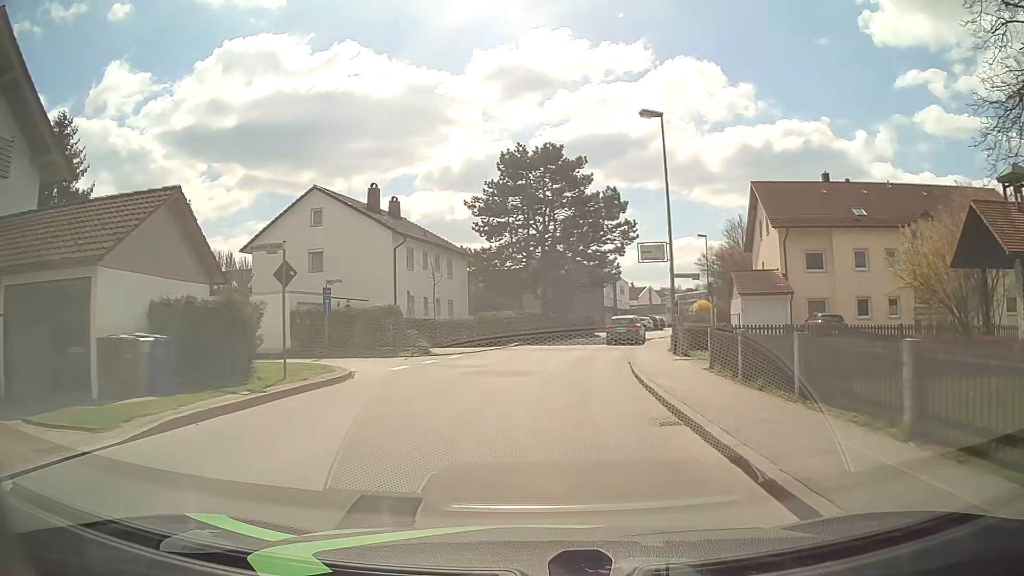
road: unclassified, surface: asphalt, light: Day
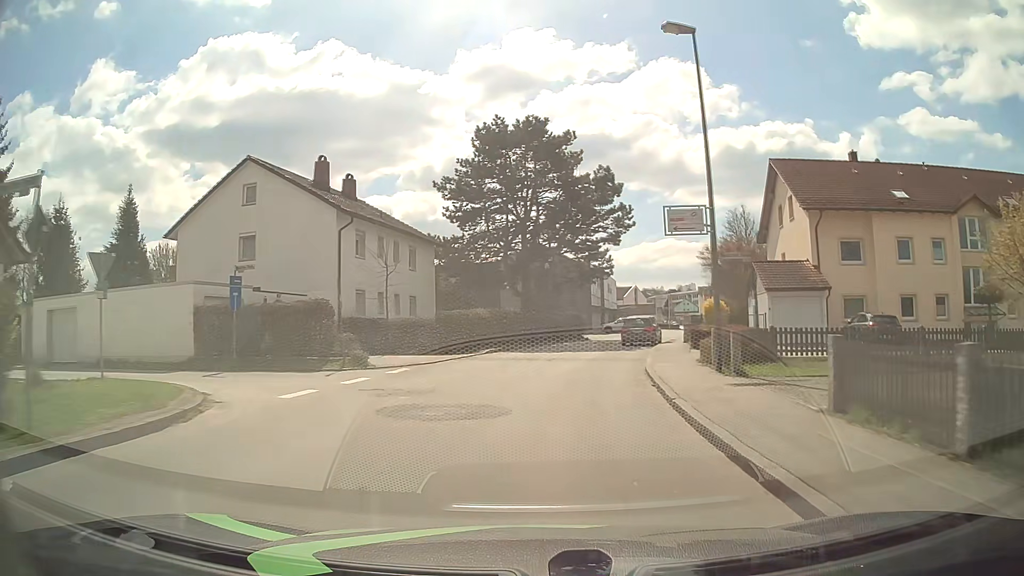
(+0.1, +7.3) m; +1°
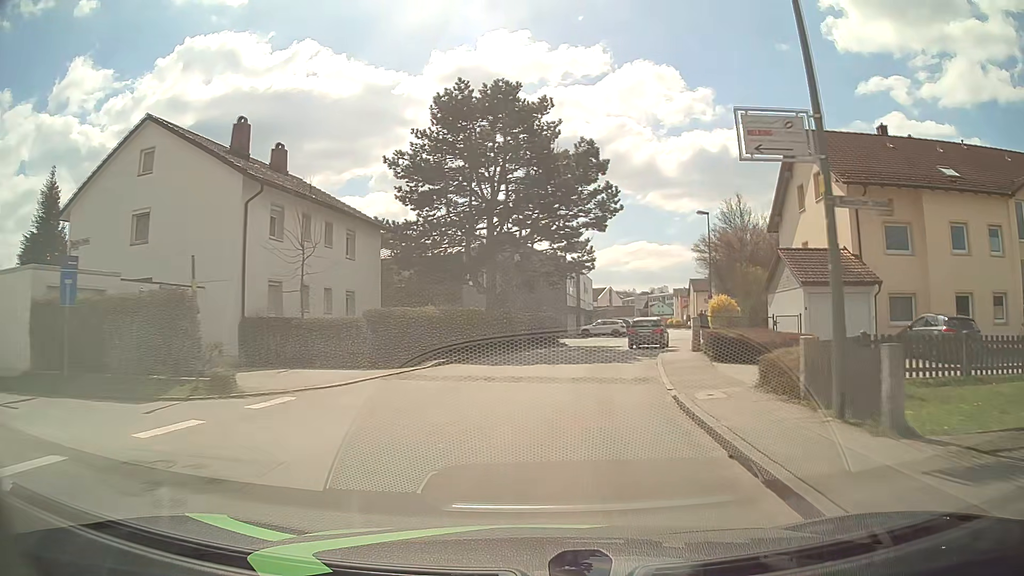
(+0.1, +7.3) m; +2°
